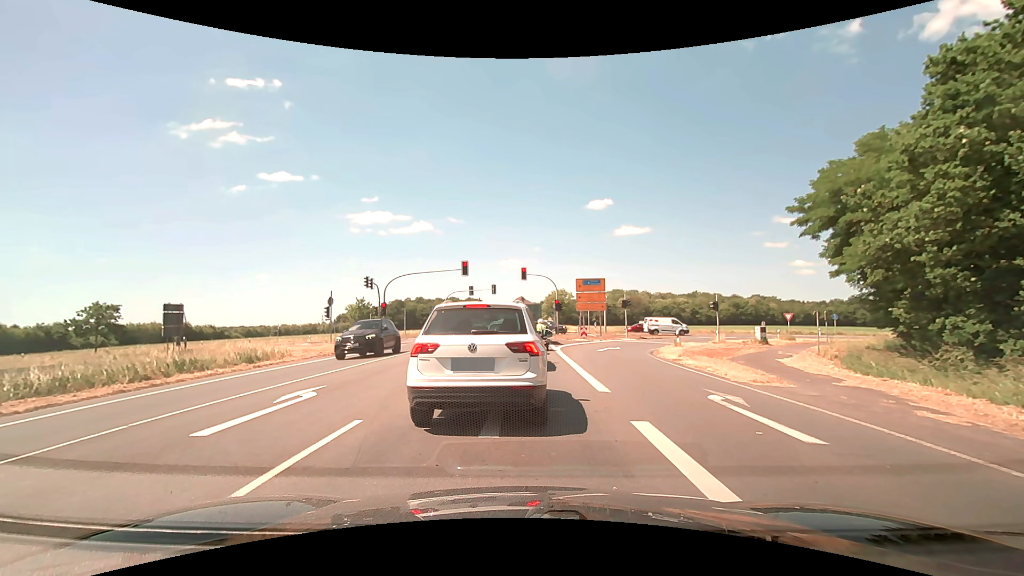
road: primary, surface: asphalt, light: Day
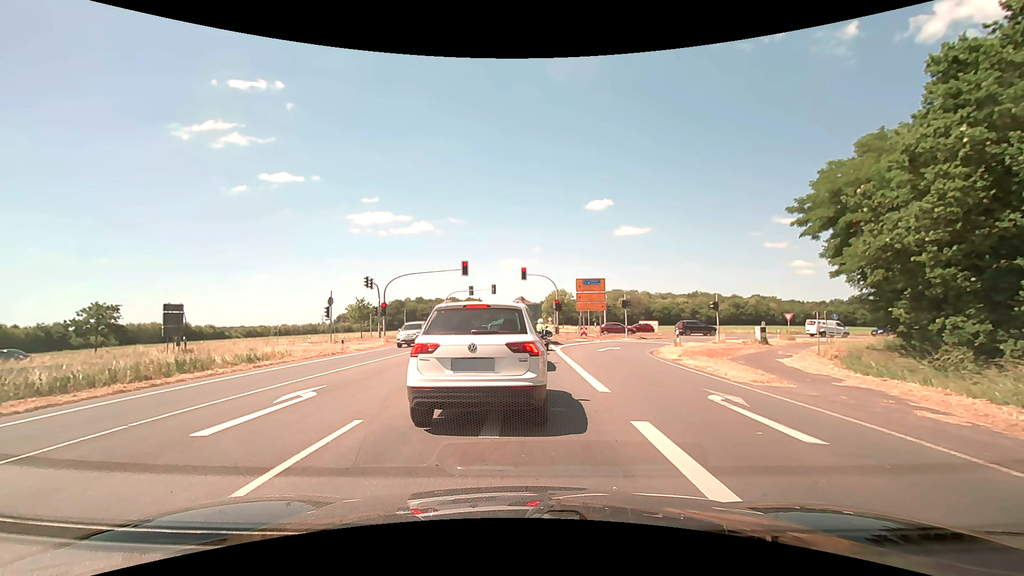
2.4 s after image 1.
(0.0, 0.0) m; 0°
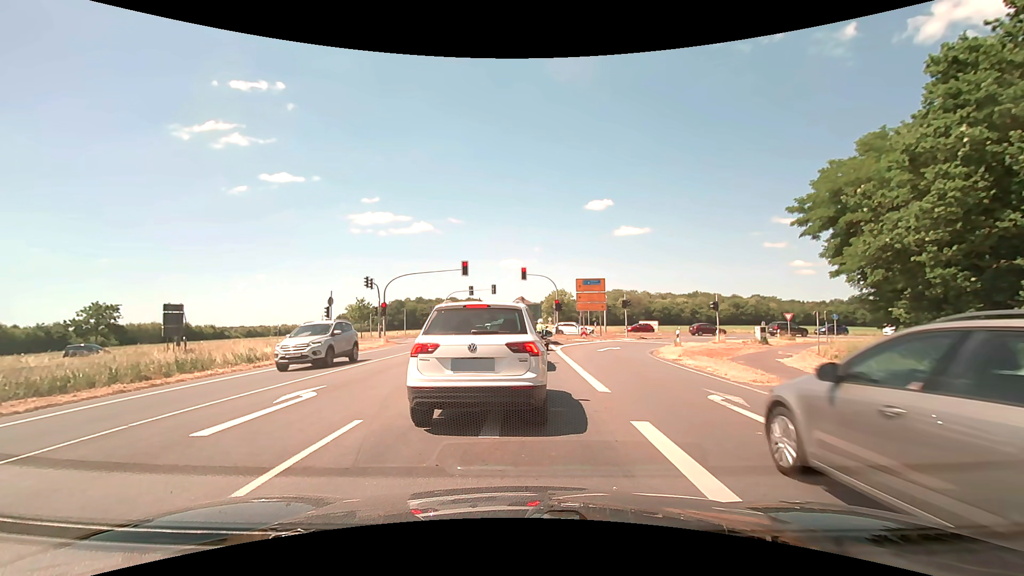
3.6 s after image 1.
(0.0, 0.0) m; 0°
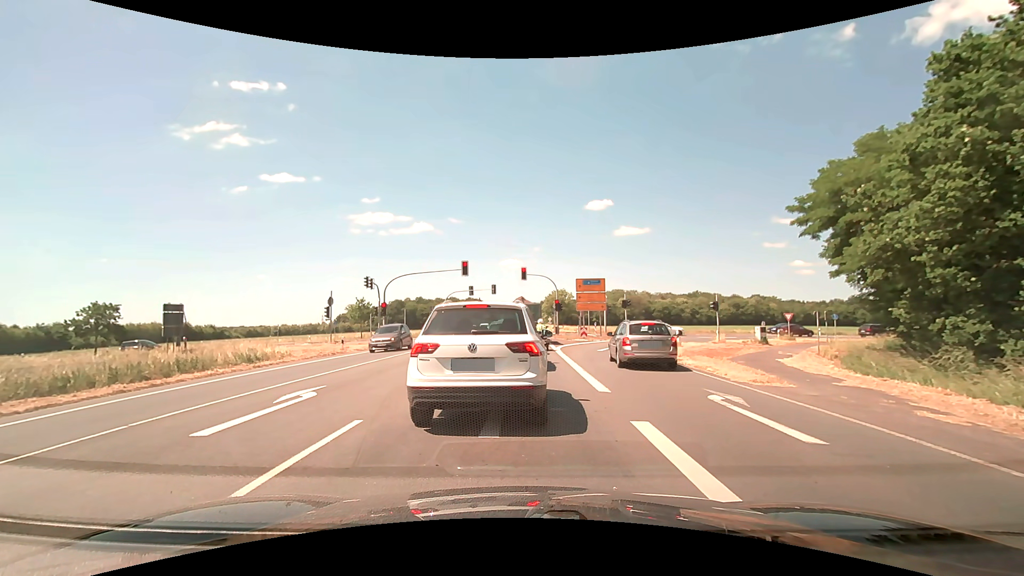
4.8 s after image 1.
(0.0, 0.0) m; 0°
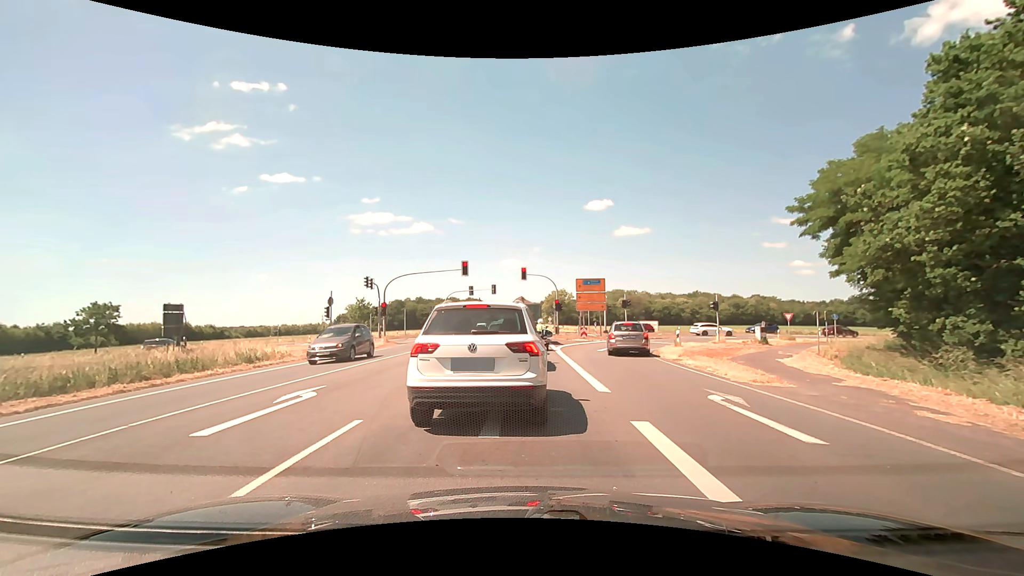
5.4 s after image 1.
(0.0, 0.0) m; 0°
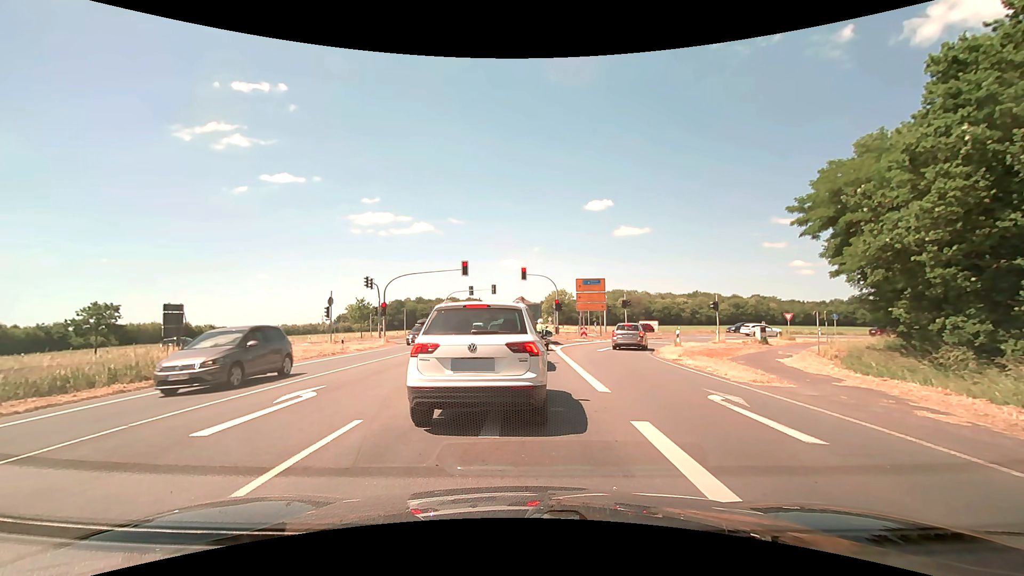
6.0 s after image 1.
(0.0, 0.0) m; 0°
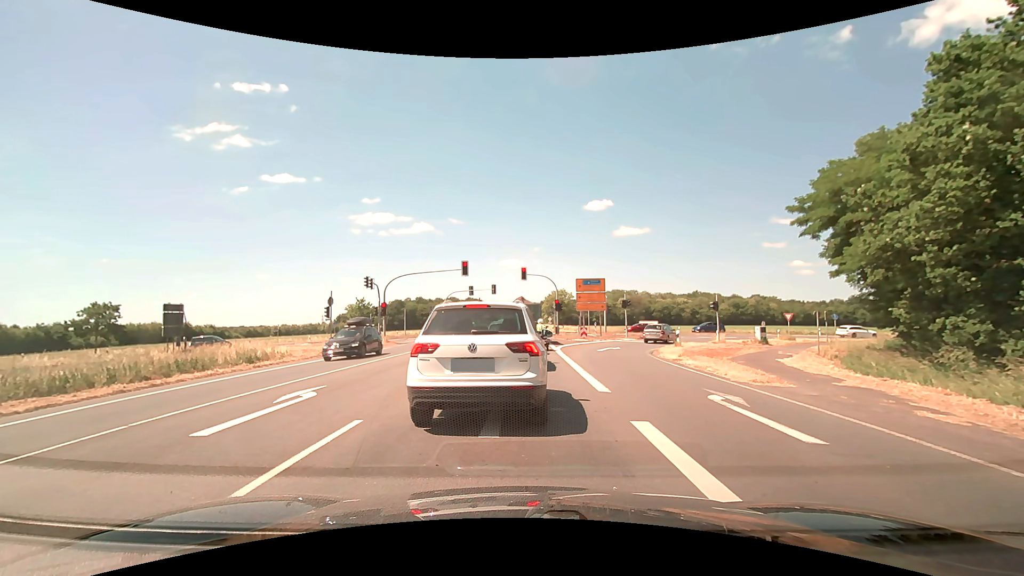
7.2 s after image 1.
(0.0, 0.0) m; 0°
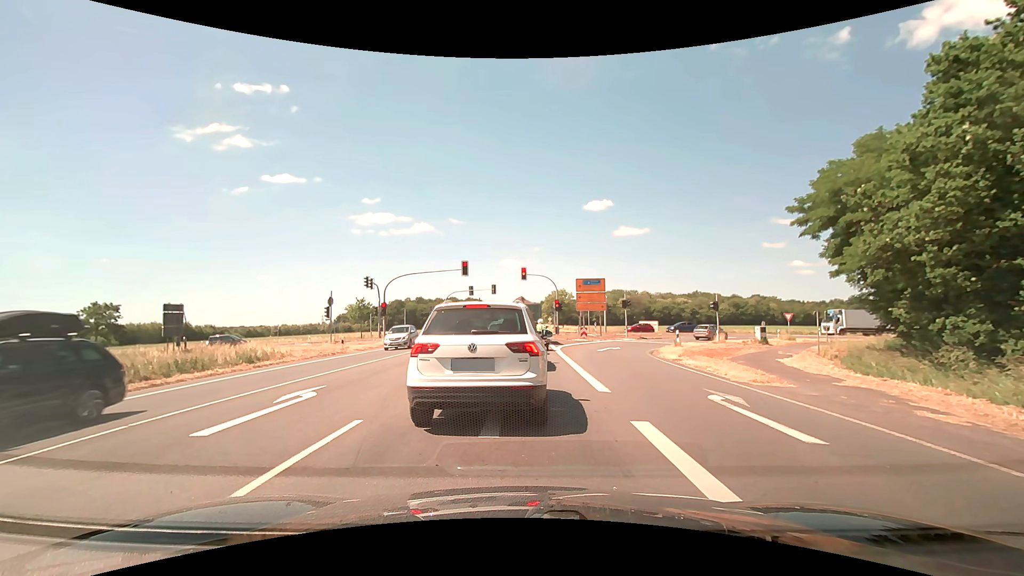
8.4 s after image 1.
(0.0, 0.0) m; 0°
(0, +10) (-1, +20) (-1, +30) (-1, +40) (-1, +50) (-2, +60) (-2, +70) (-2, +80) (-2, +90) (-2, +100) m
